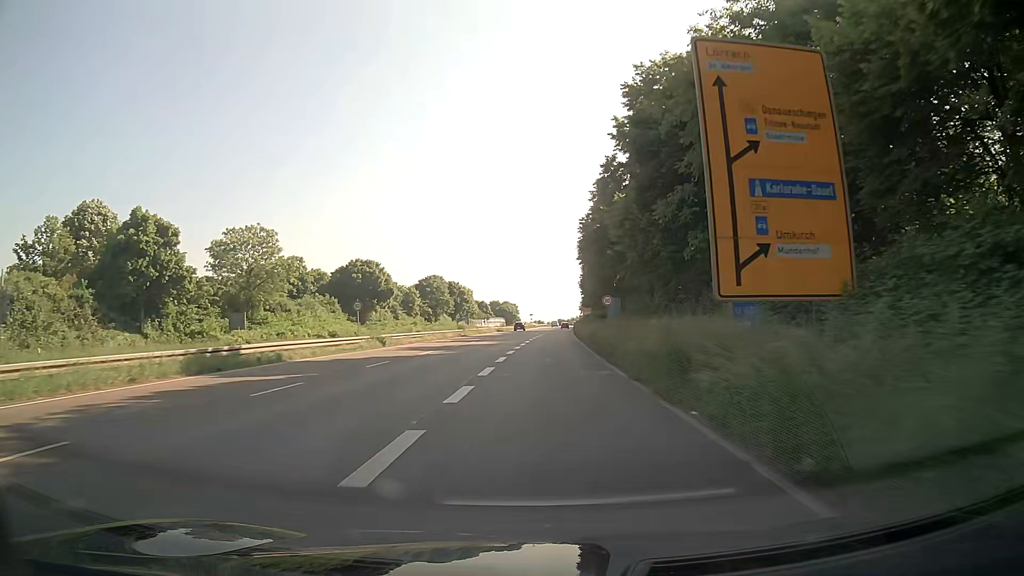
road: trunk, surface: asphalt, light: Day
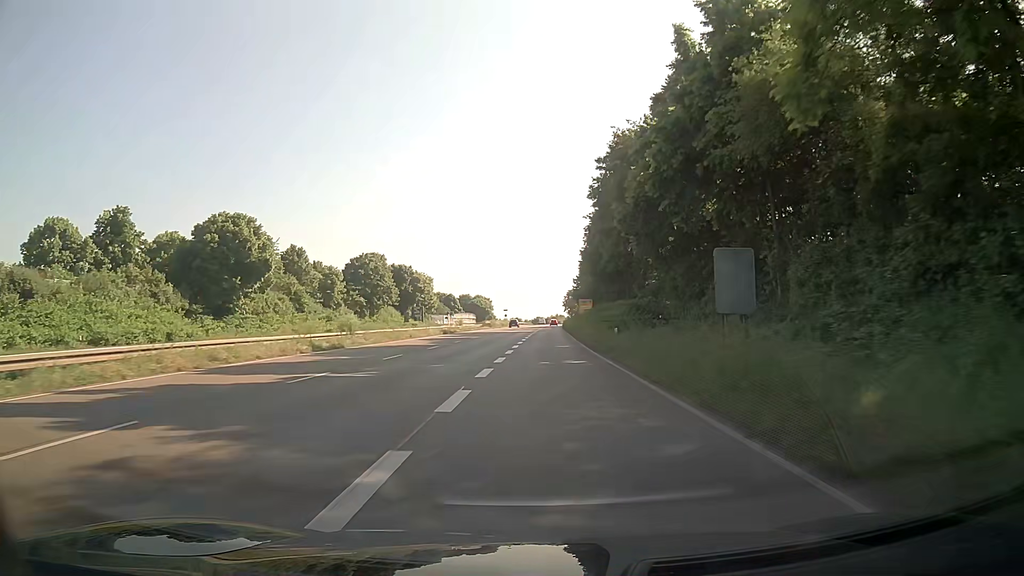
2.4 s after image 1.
(+0.7, +43.6) m; +1°
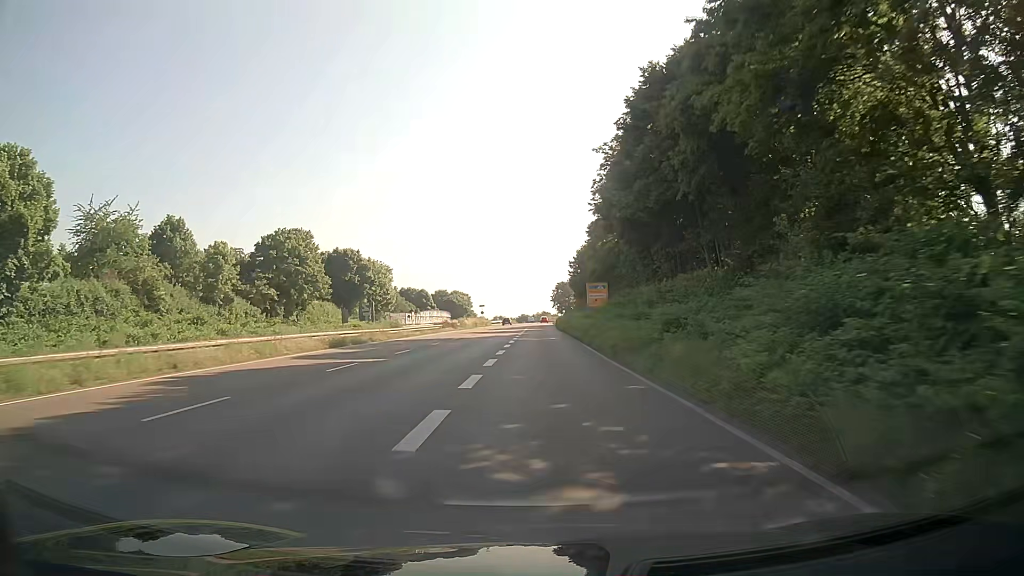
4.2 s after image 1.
(+0.6, +32.9) m; +1°
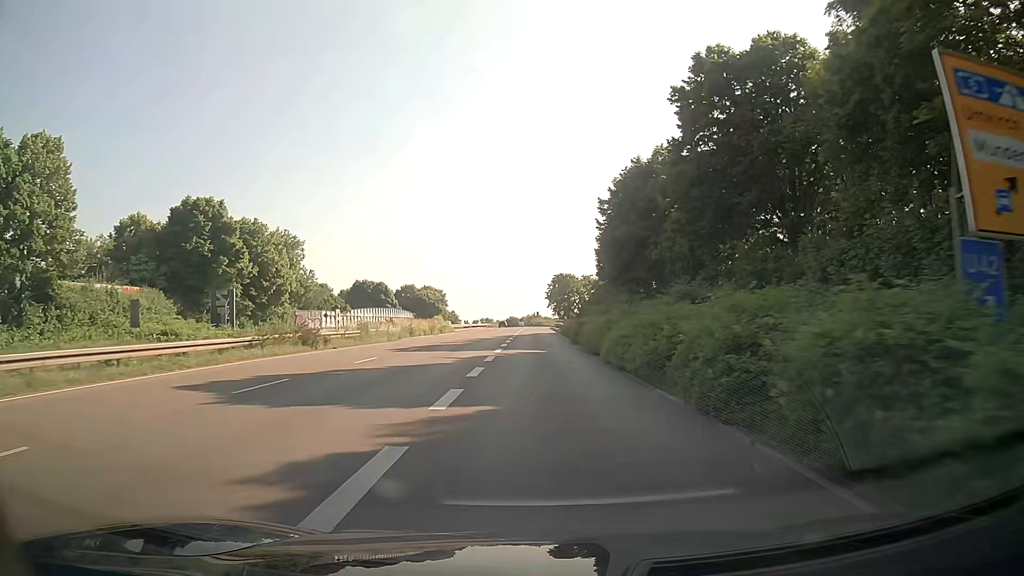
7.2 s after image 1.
(+0.5, +50.3) m; +1°
(0, +10) (0, +20) (0, +30) (0, +40) (0, +50) (0, +60) (0, +70) (0, +80) (0, +90) (0, +100) m
